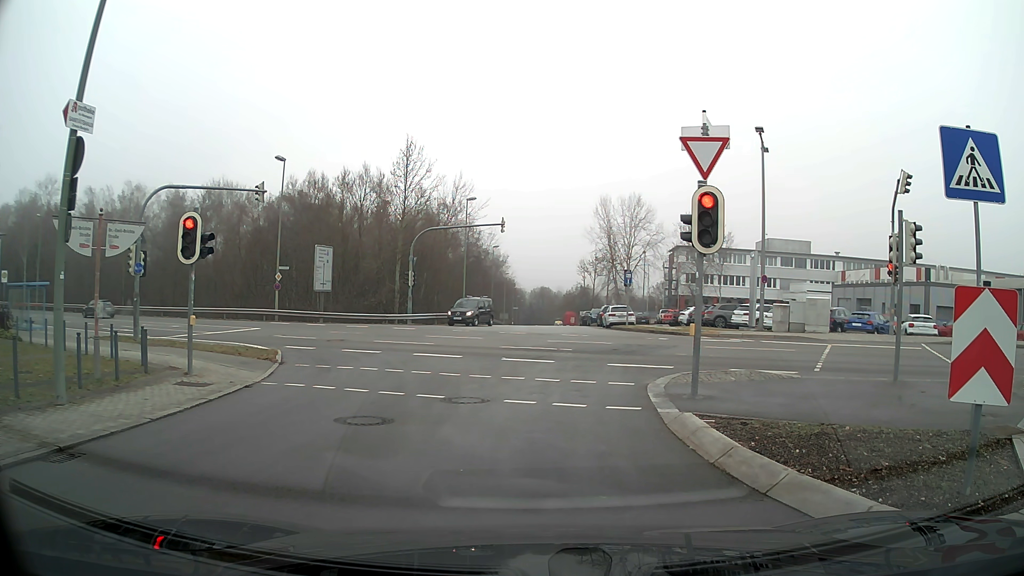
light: Day
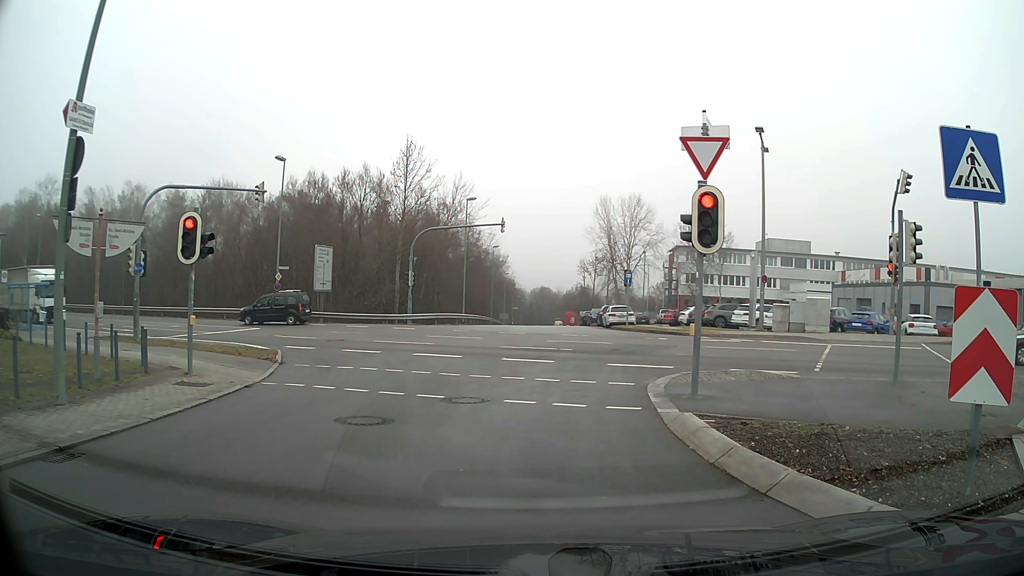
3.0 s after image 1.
(0.0, 0.0) m; 0°
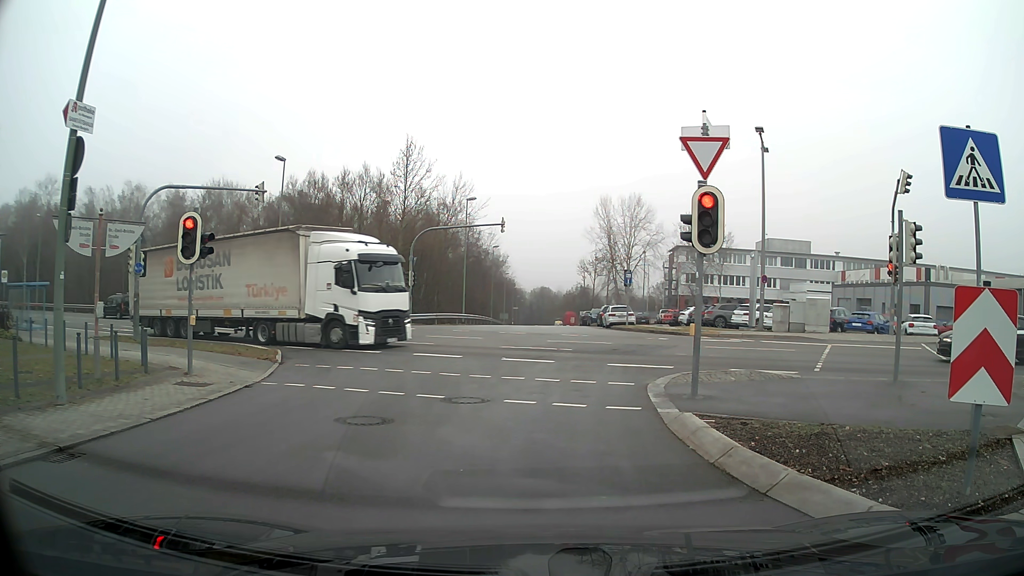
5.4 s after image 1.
(0.0, 0.0) m; 0°
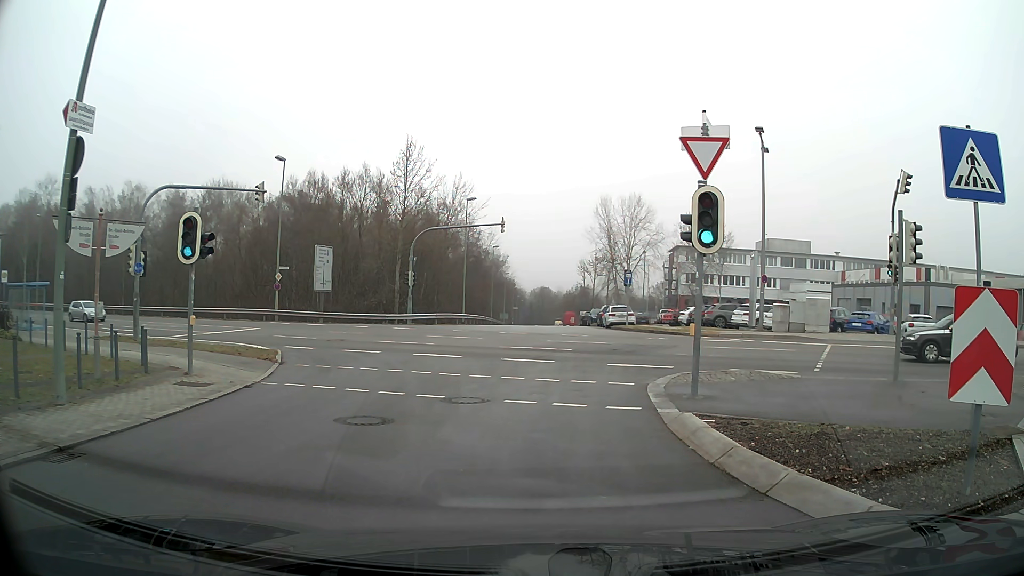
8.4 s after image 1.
(0.0, 0.0) m; 0°
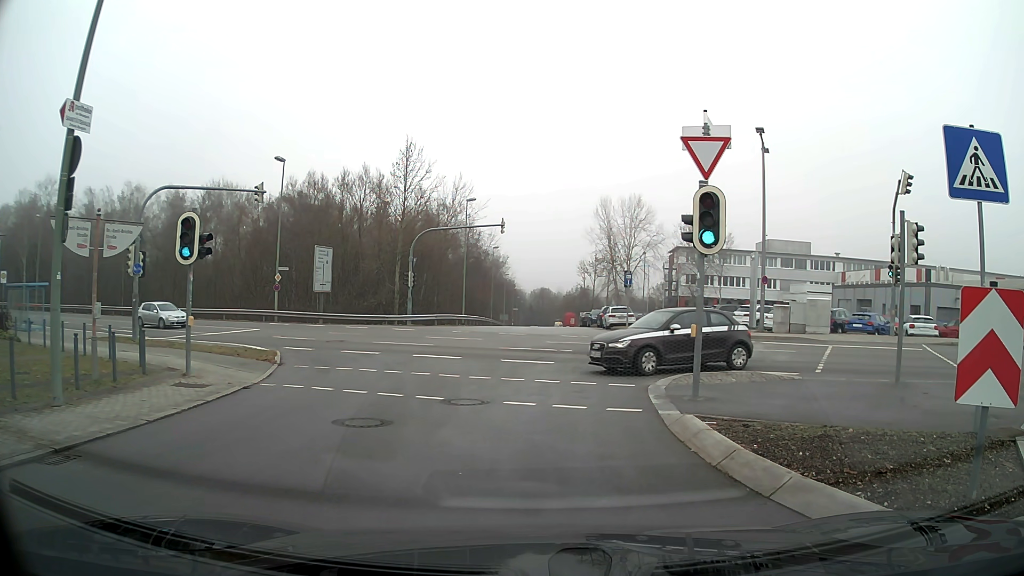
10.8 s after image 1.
(0.0, 0.0) m; 0°
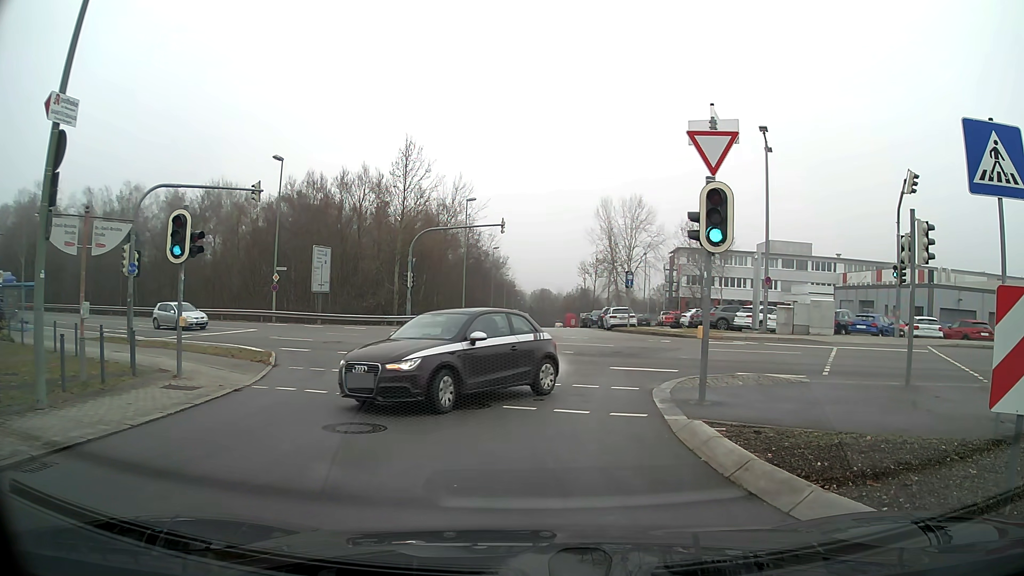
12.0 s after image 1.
(0.0, +0.4) m; 0°
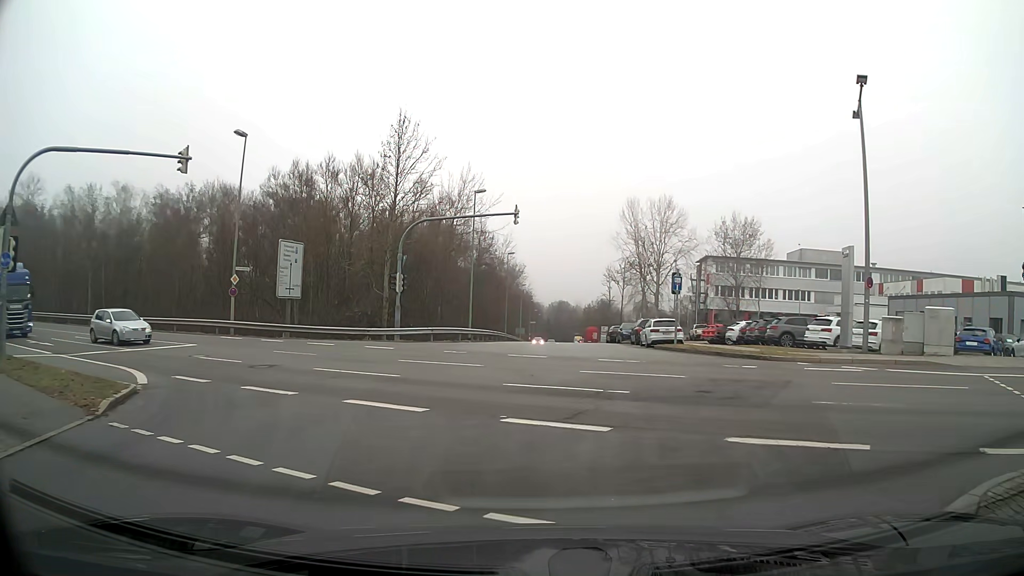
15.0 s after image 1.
(-0.1, +9.1) m; -1°
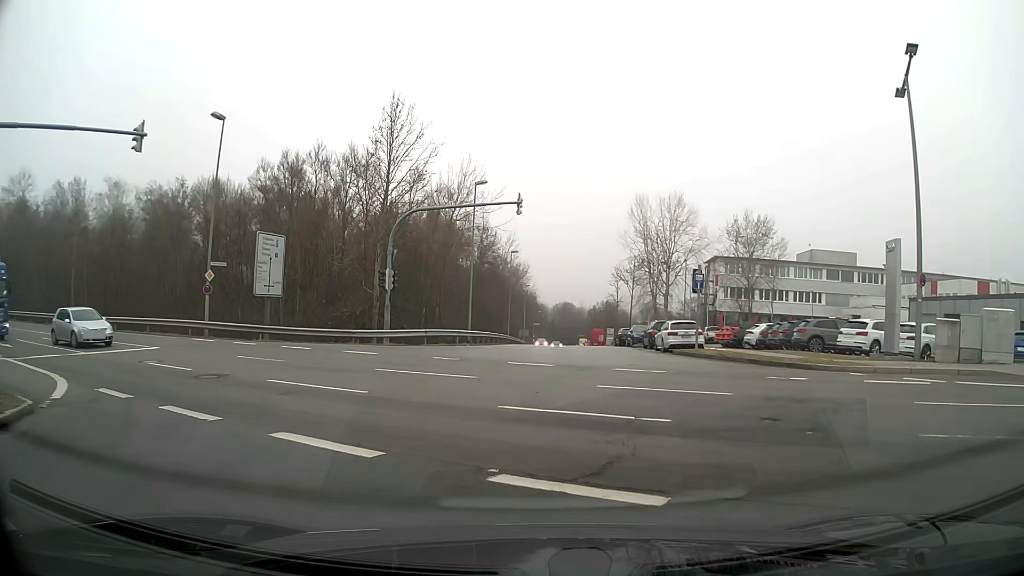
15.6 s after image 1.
(0.0, +3.3) m; -1°
(-1, +10) (-7, +18) (-15, +24) (-24, +29) (-33, +33) (-42, +37) (-51, +41) (-60, +45) (-70, +48) (-79, +51) m
